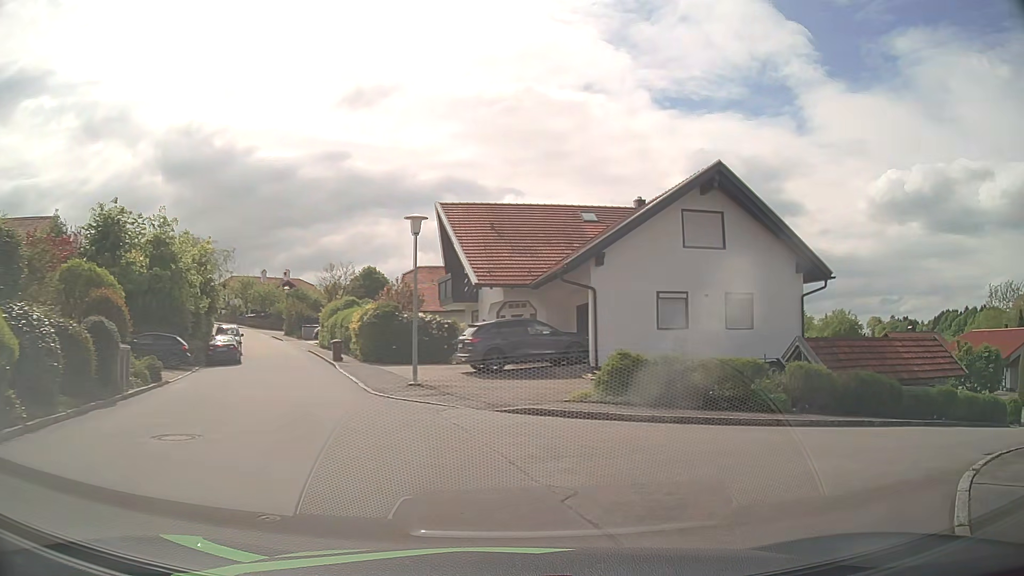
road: residential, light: Day
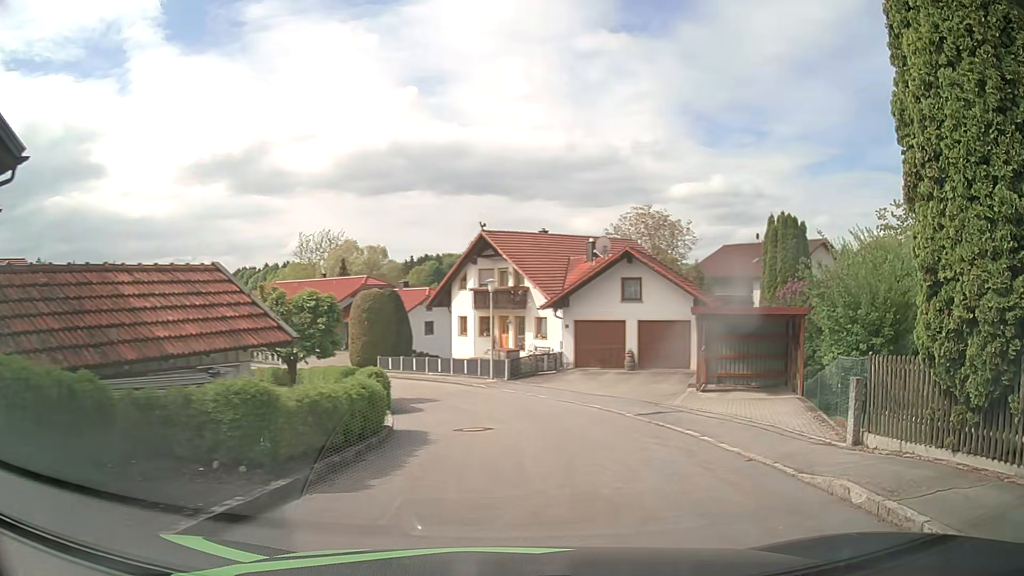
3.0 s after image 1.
(+6.6, +10.9) m; +62°
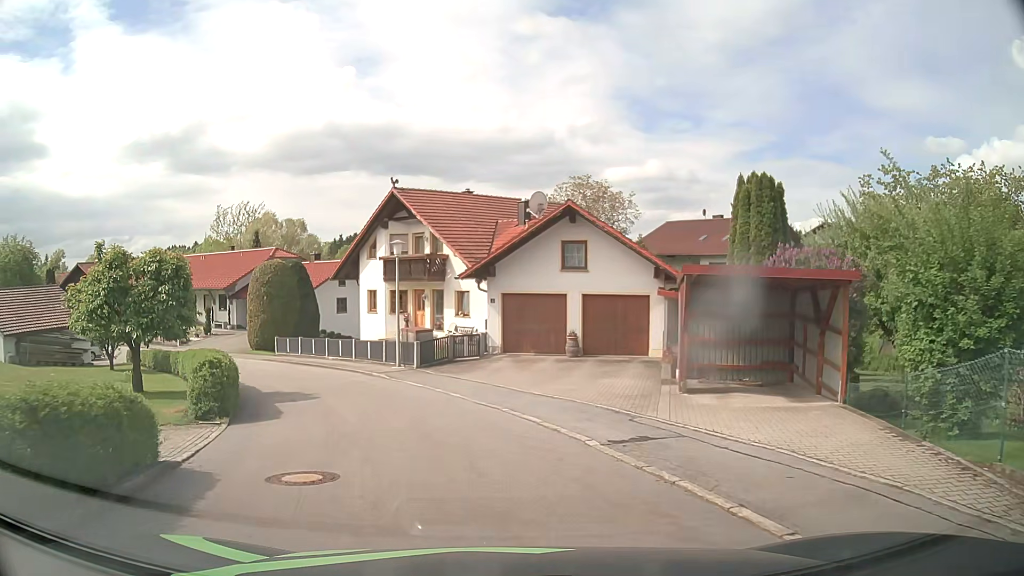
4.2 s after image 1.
(+0.6, +6.4) m; +6°
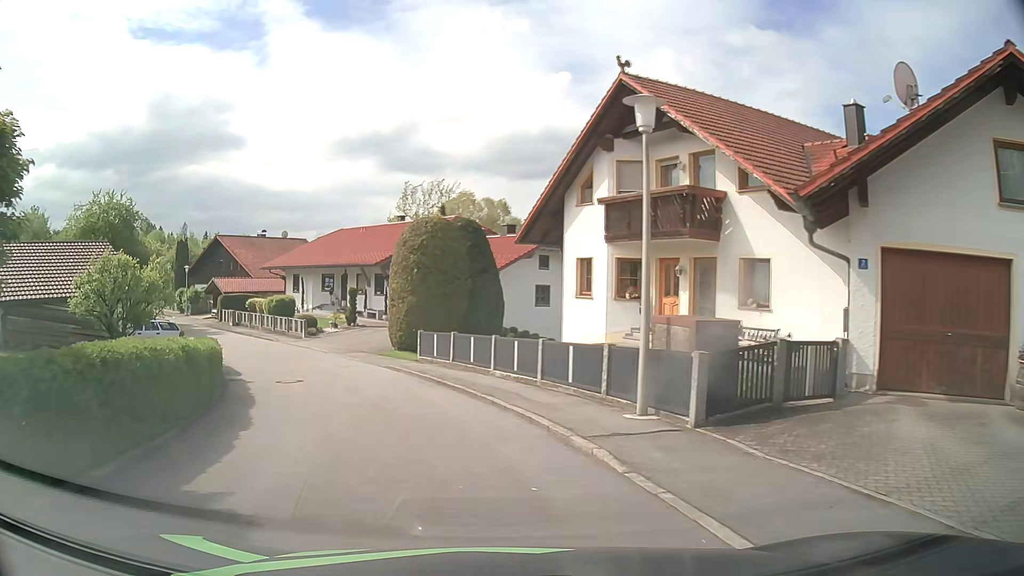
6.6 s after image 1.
(-2.2, +15.2) m; -18°
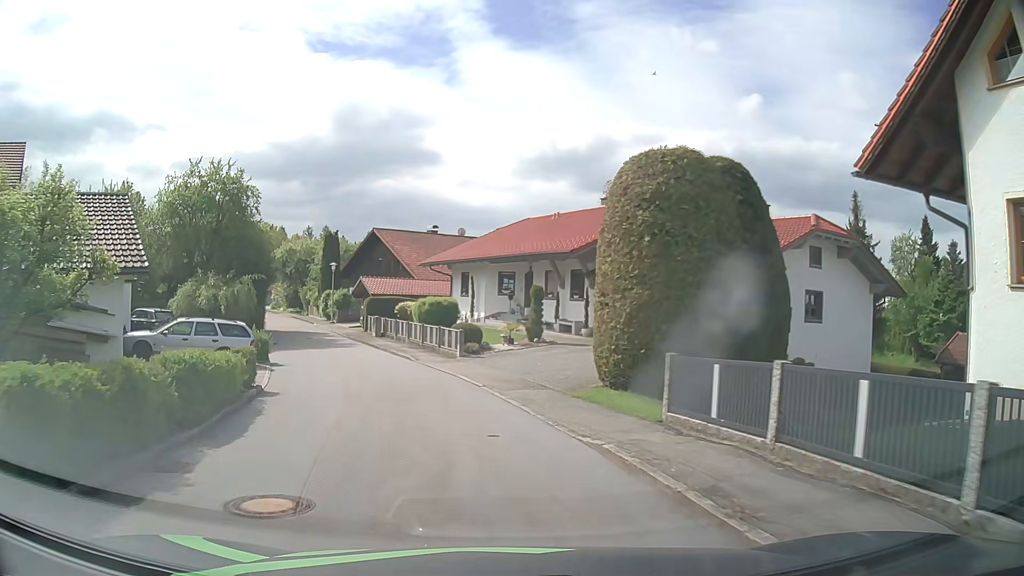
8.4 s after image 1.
(-1.8, +12.7) m; -16°
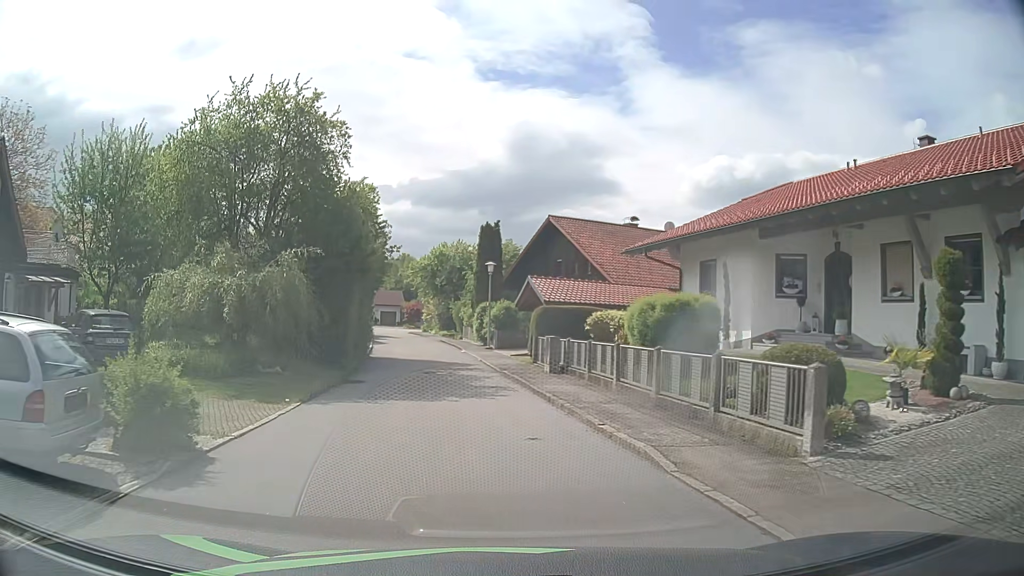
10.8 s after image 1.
(-2.6, +16.9) m; -16°
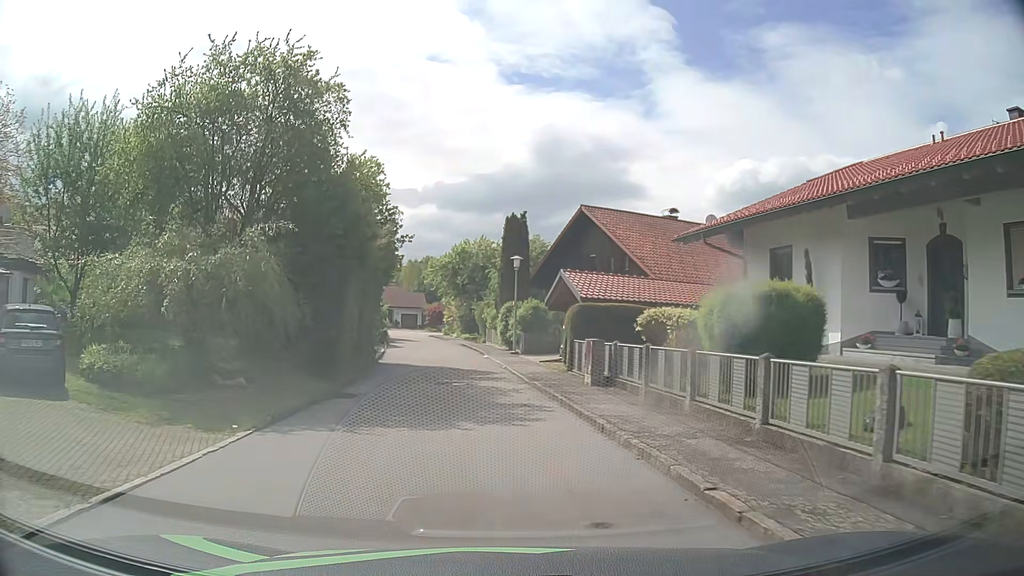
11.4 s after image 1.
(-0.1, +4.1) m; -2°
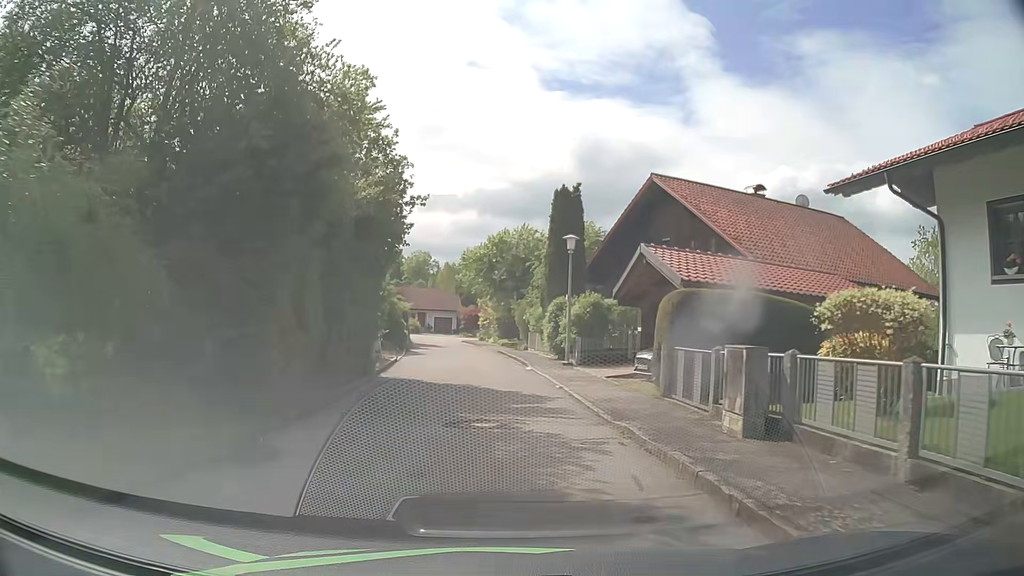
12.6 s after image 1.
(-0.3, +8.3) m; -4°
(0, +10) (-1, +20) (-1, +30) (-2, +40) (-3, +50) (-5, +60) (-2, +69) (+2, +78) (-4, +86) (-13, +82) m
